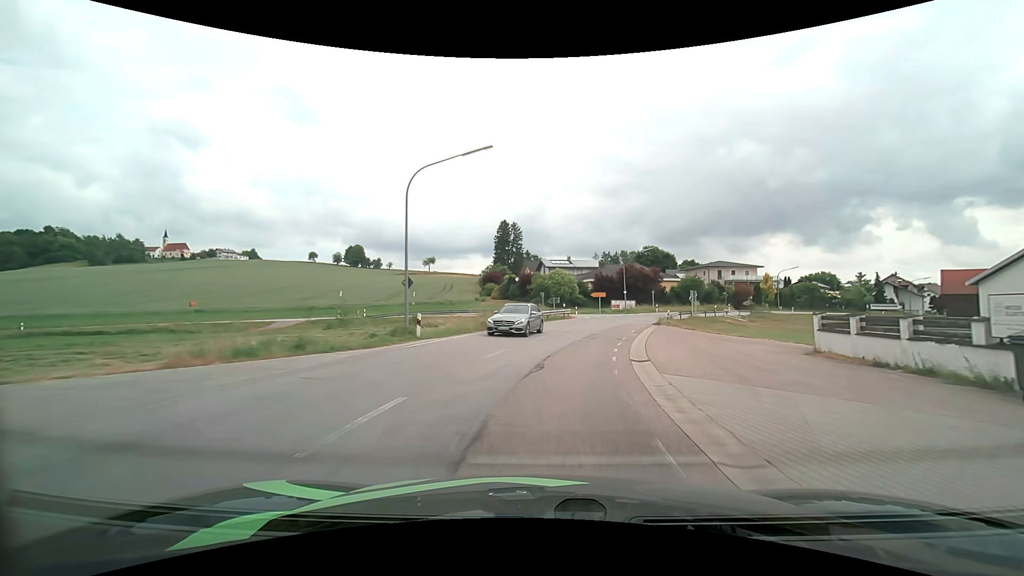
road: secondary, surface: asphalt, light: Day
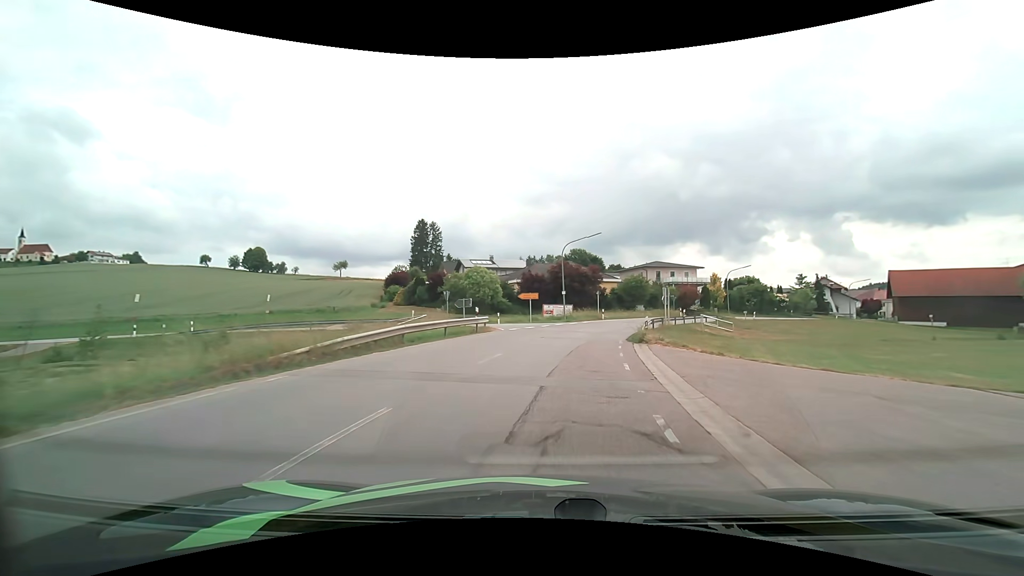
(+1.3, +17.0) m; +9°
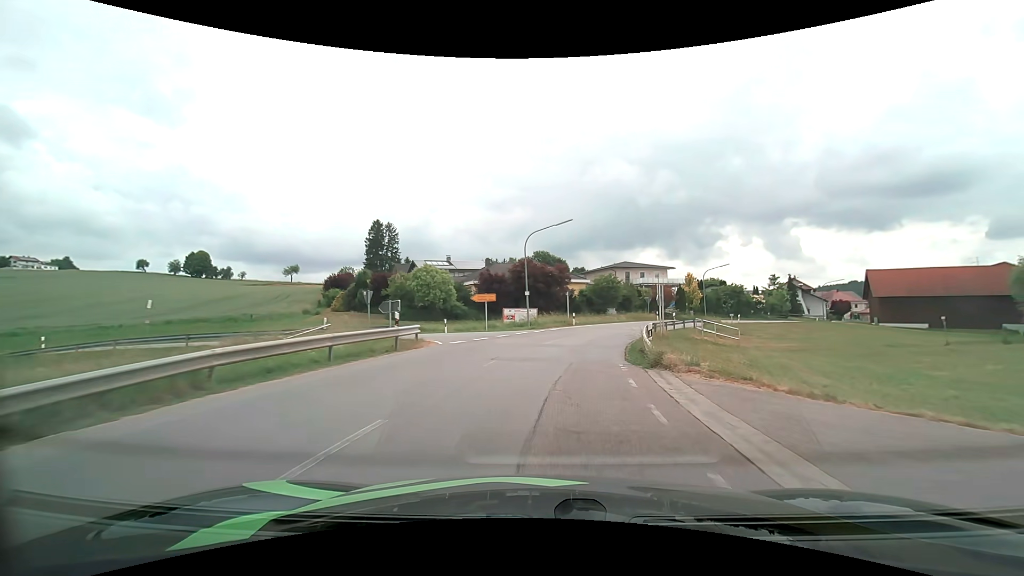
(+0.3, +8.4) m; +4°
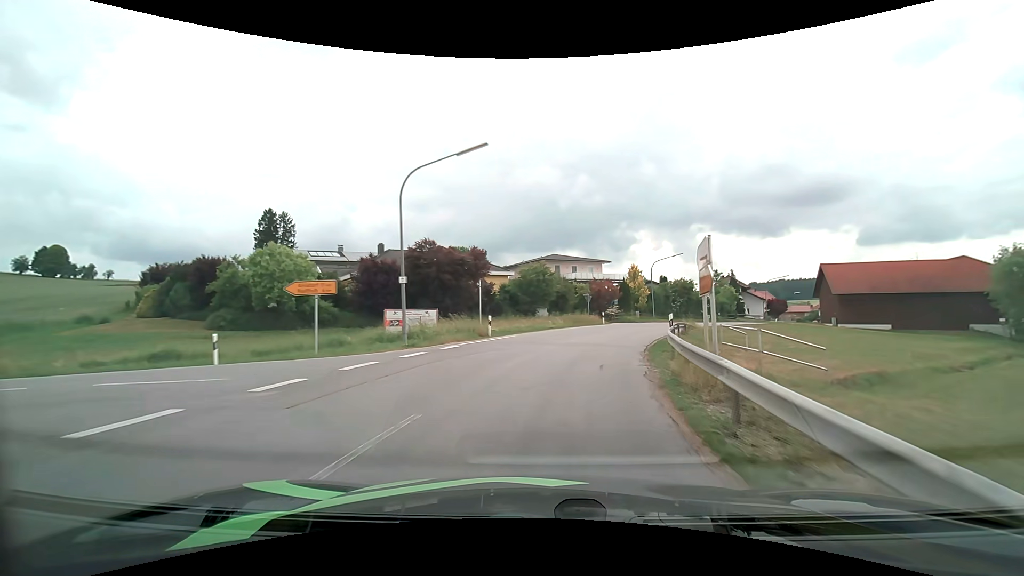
(+1.3, +16.5) m; +9°
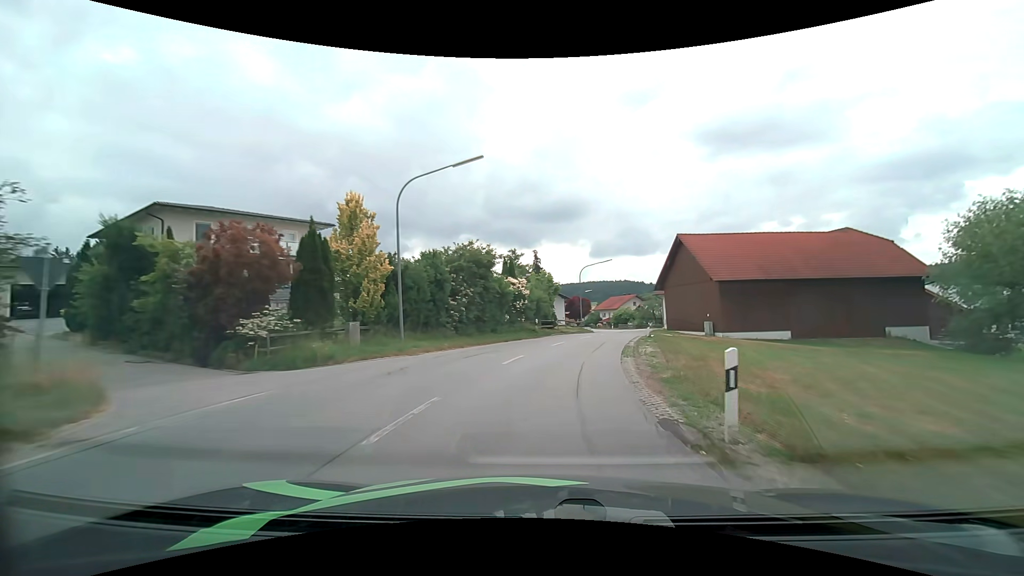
(+8.9, +38.1) m; +26°
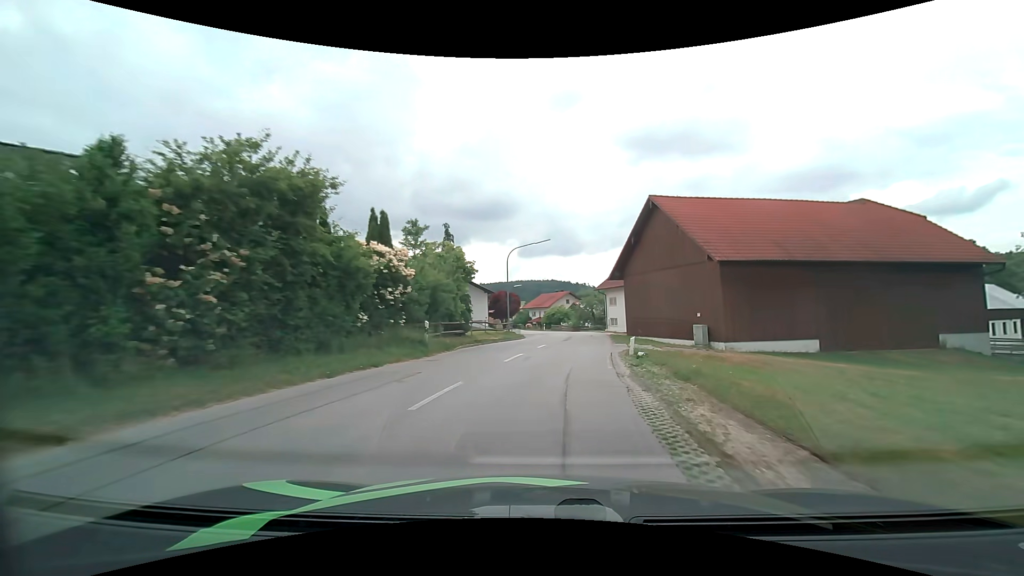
(+1.1, +15.3) m; +8°
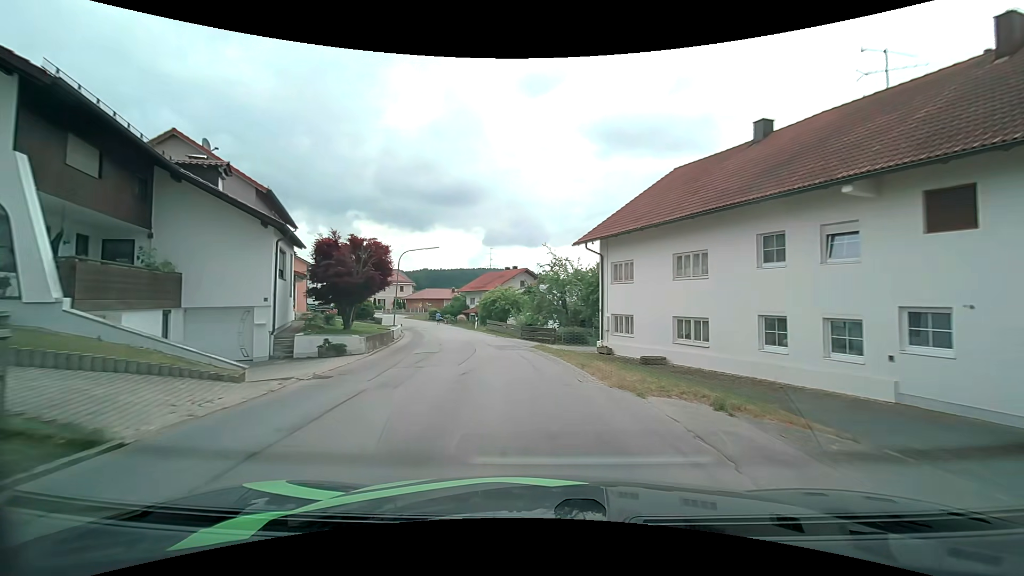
(+3.0, +36.6) m; +4°
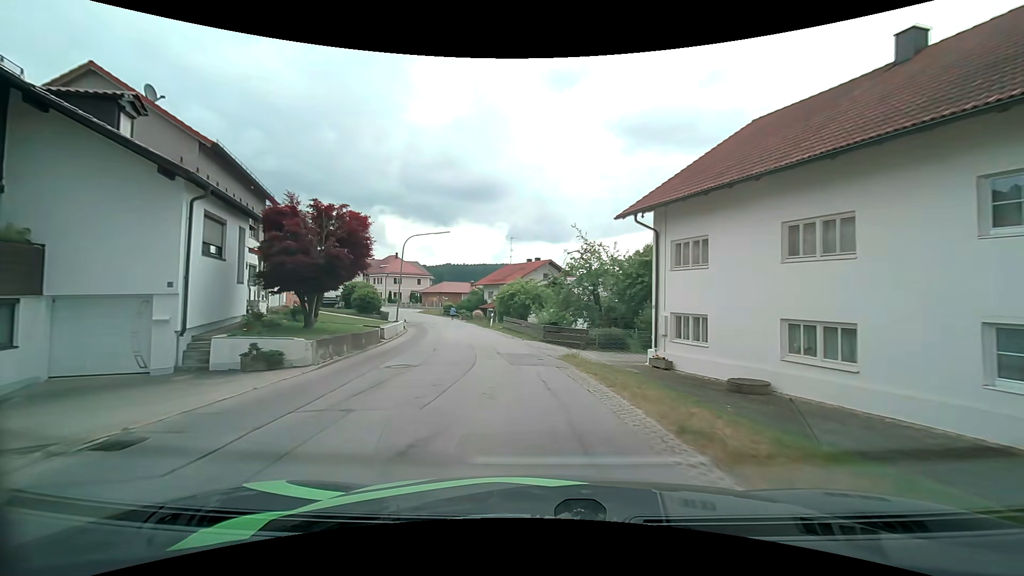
(-0.1, +6.5) m; -2°
(0, +10) (-1, +20) (-3, +30) (-6, +39) (-9, +49) (-13, +58) (-16, +68) (-20, +77) (-24, +86) (-29, +95) m
